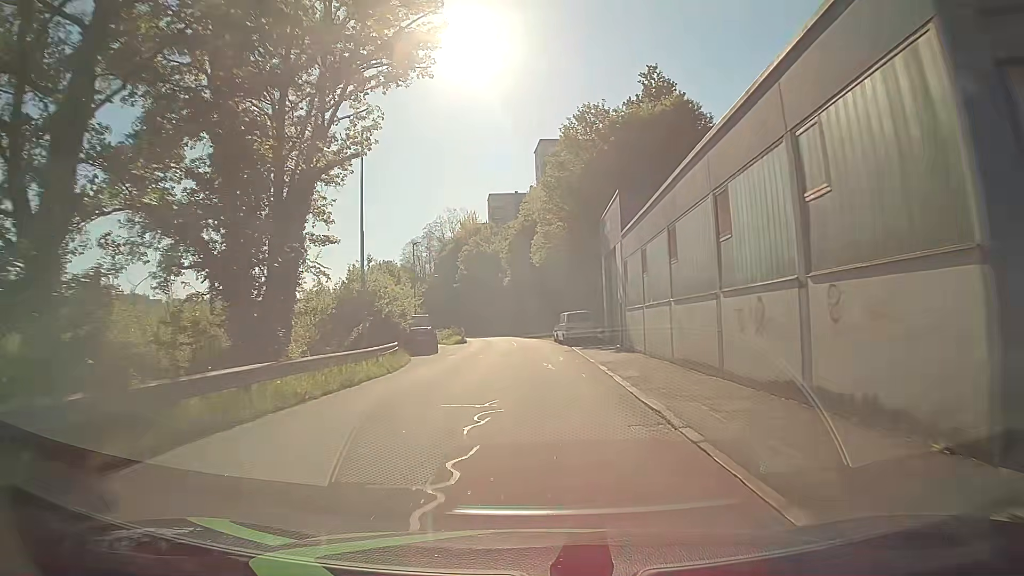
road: residential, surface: asphalt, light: Day
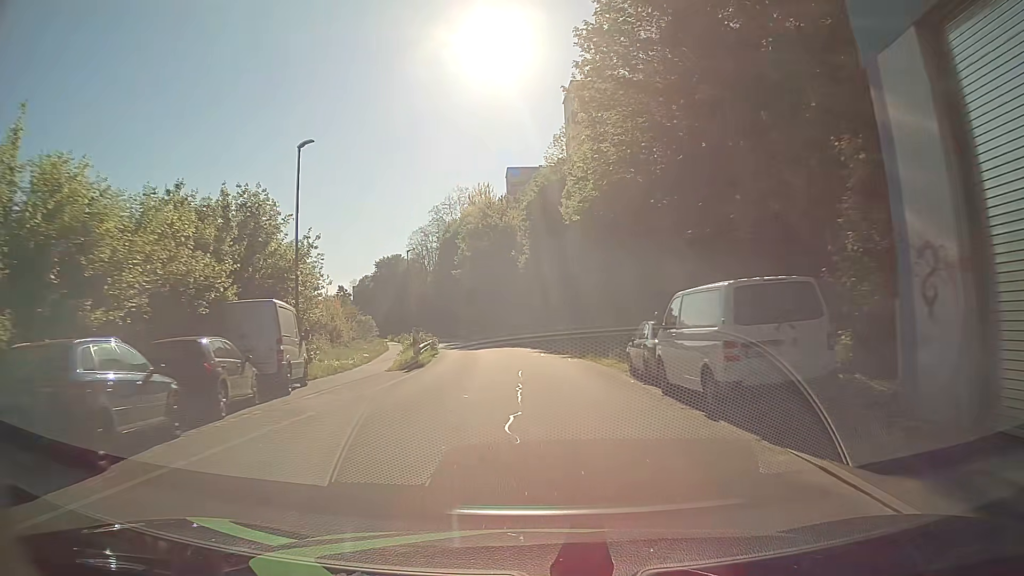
(0.0, +30.7) m; -1°
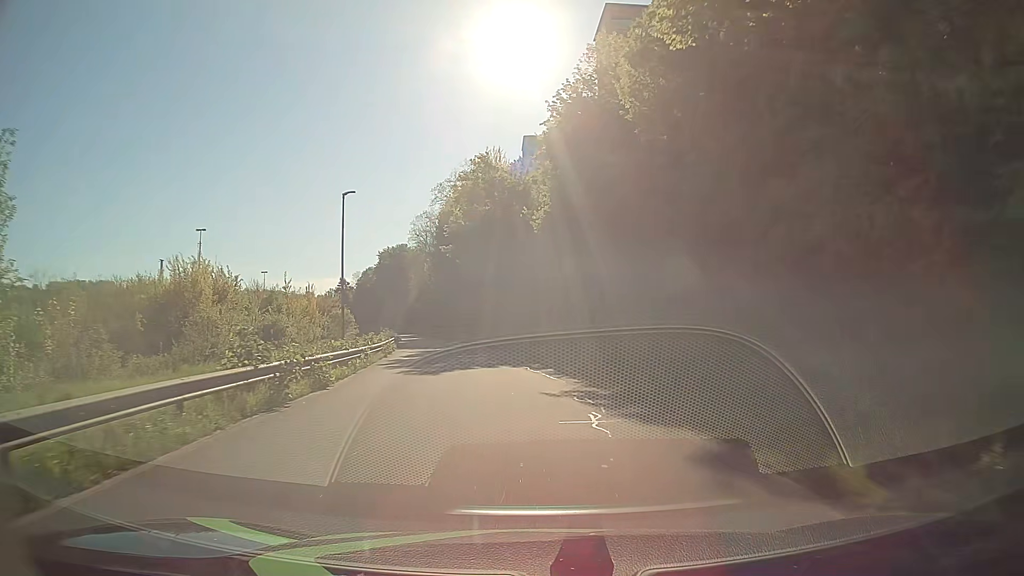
(-0.4, +22.9) m; -1°
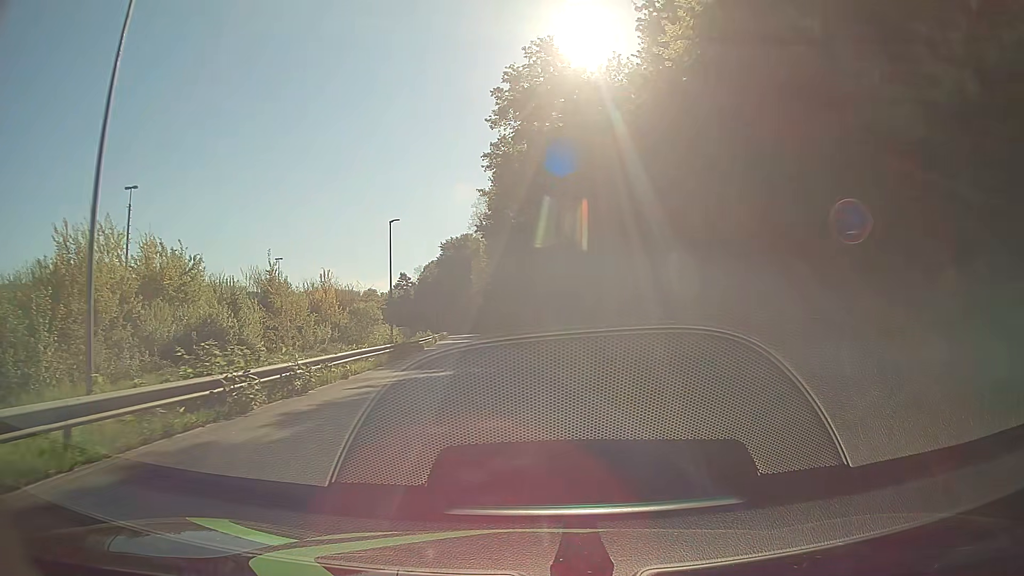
(-1.3, +22.8) m; -7°
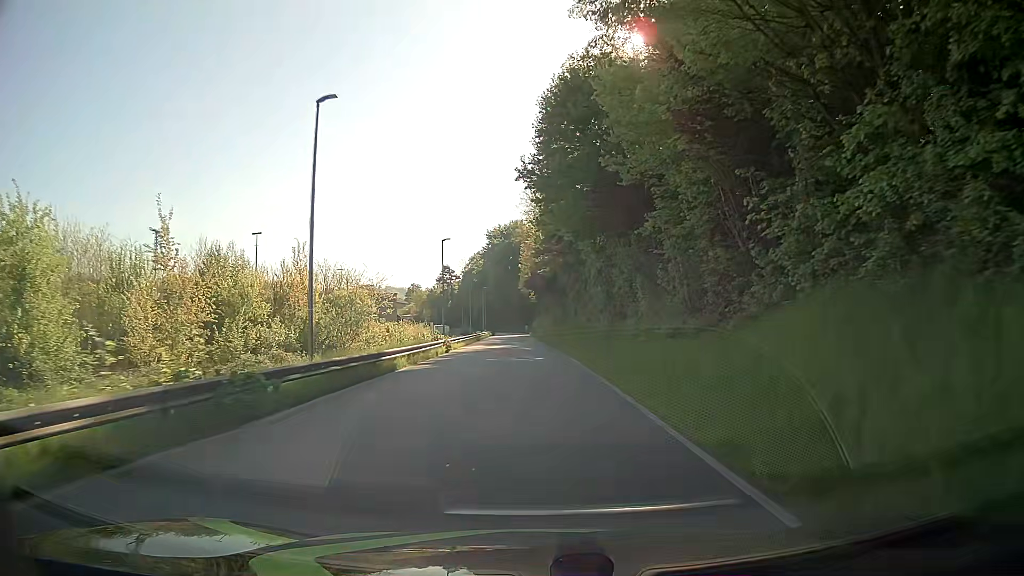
(-1.2, +22.8) m; -5°
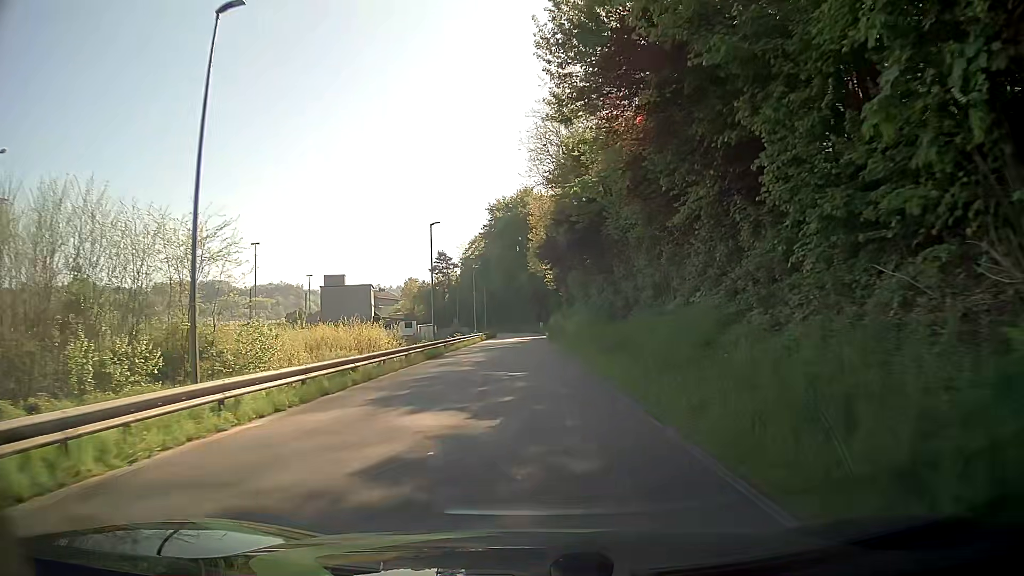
(-0.4, +38.1) m; -1°
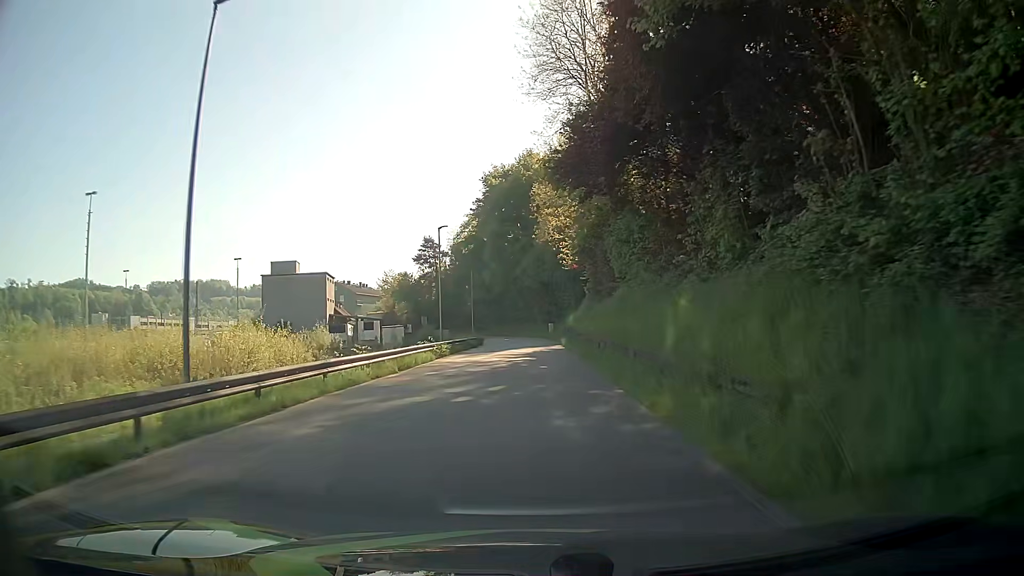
(-0.5, +30.6) m; -1°
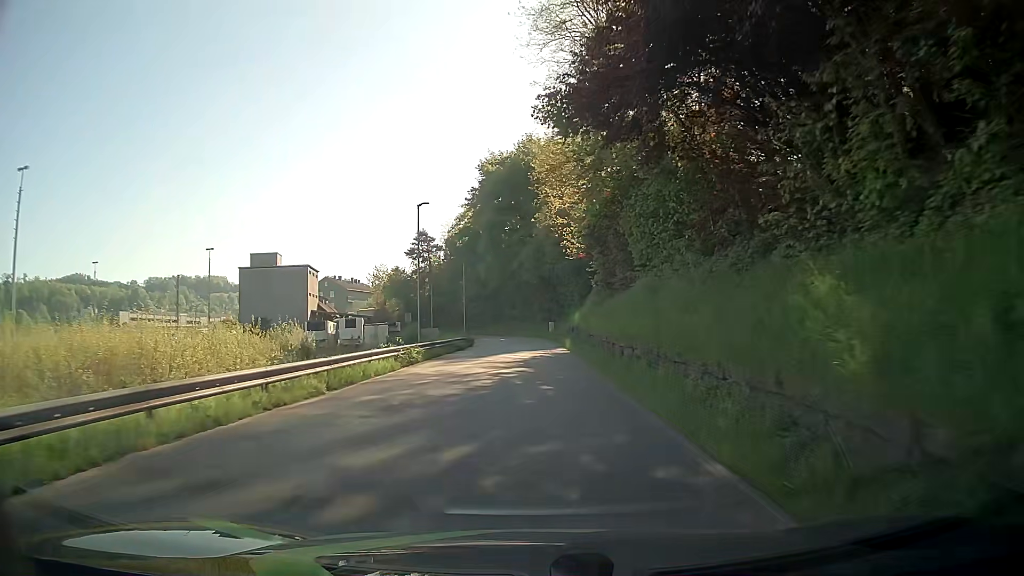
(0.0, +7.6) m; 0°
(0, +10) (0, +20) (0, +30) (0, +40) (0, +50) (-1, +60) (-2, +70) (-4, +80) (-7, +89) (-11, +99) m
